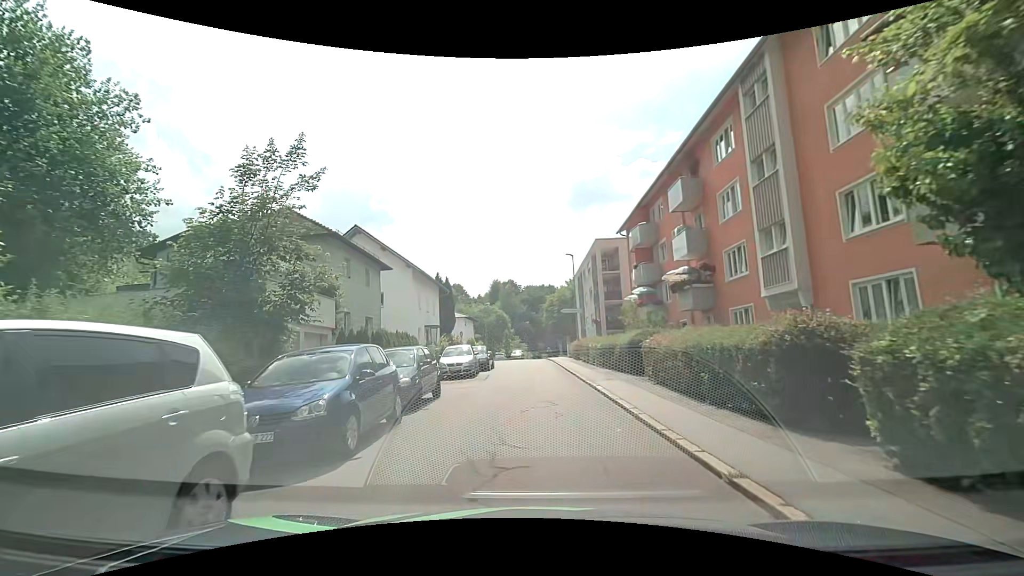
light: Day
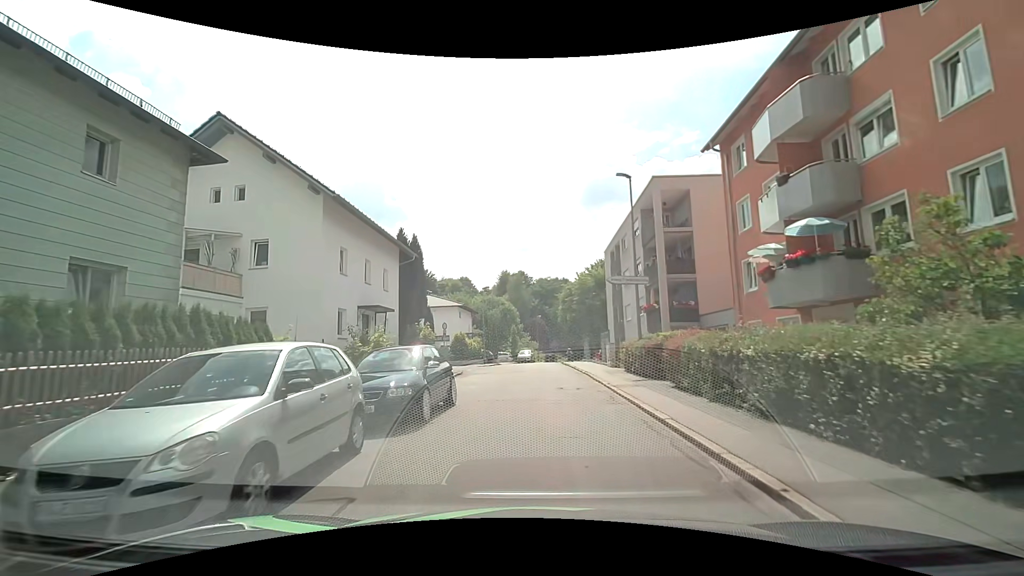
(-0.1, +18.6) m; -2°
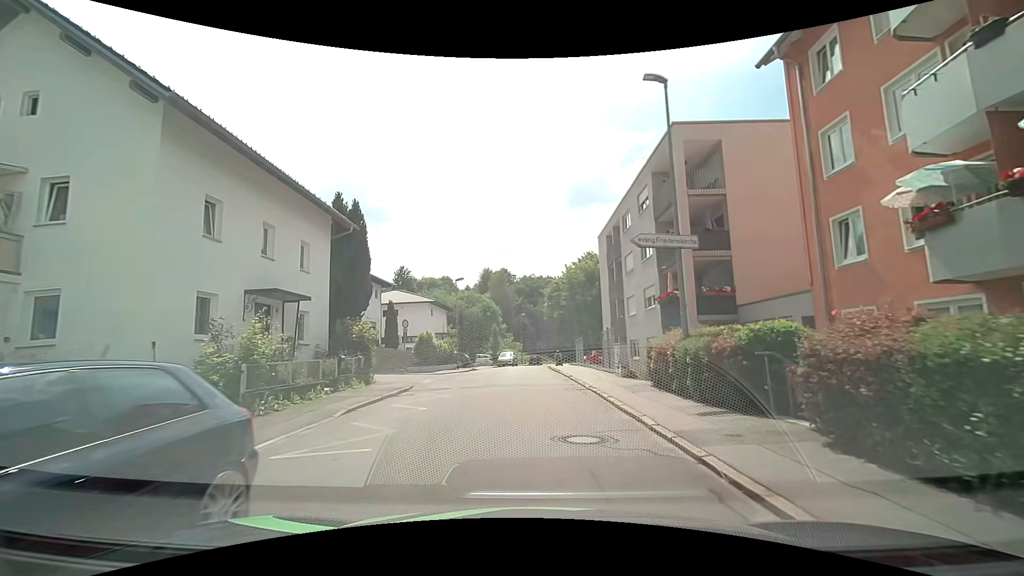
(+0.2, +7.9) m; +3°
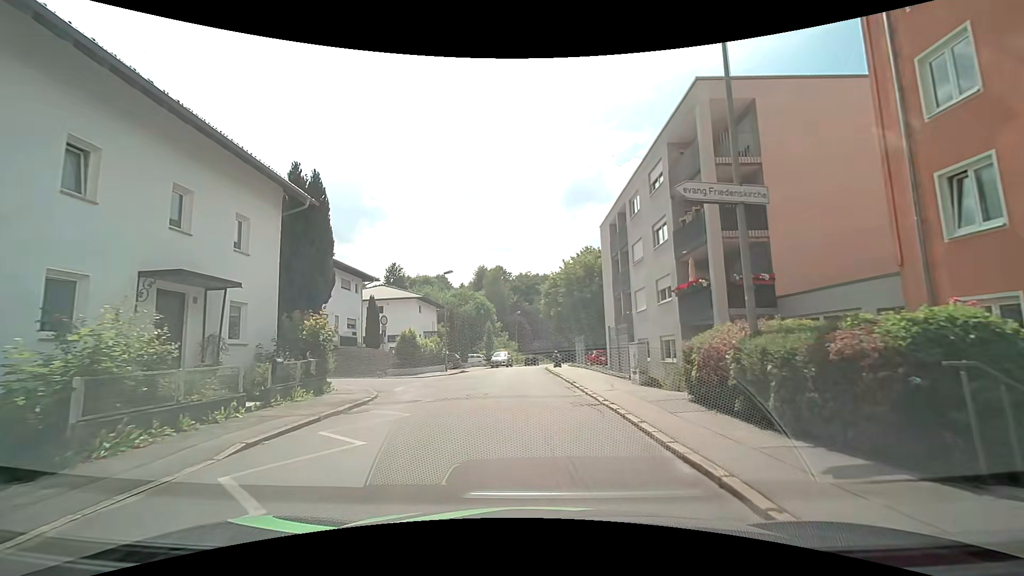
(0.0, +4.0) m; 0°
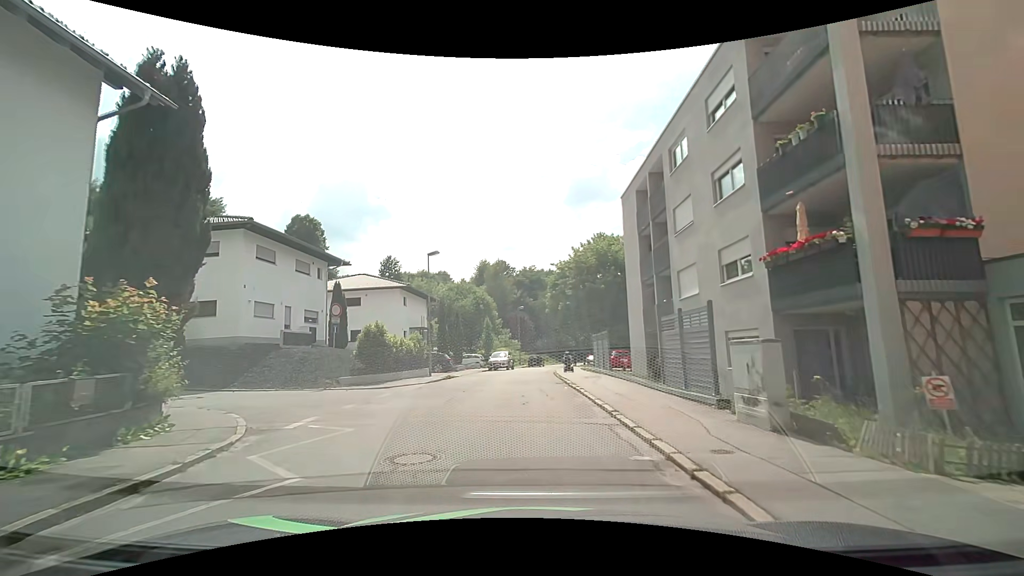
(0.0, +8.0) m; 0°
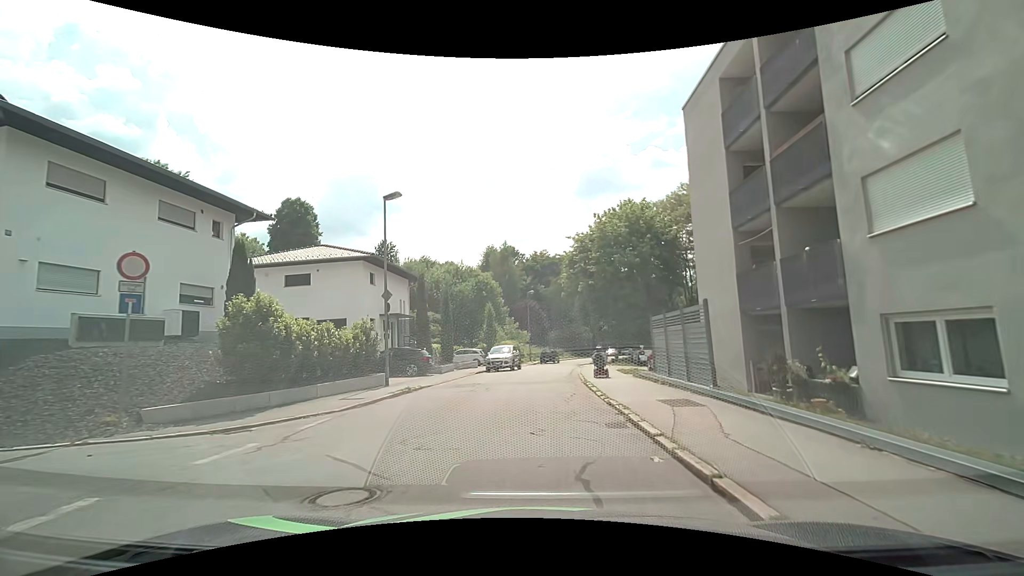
(-0.2, +11.8) m; -1°
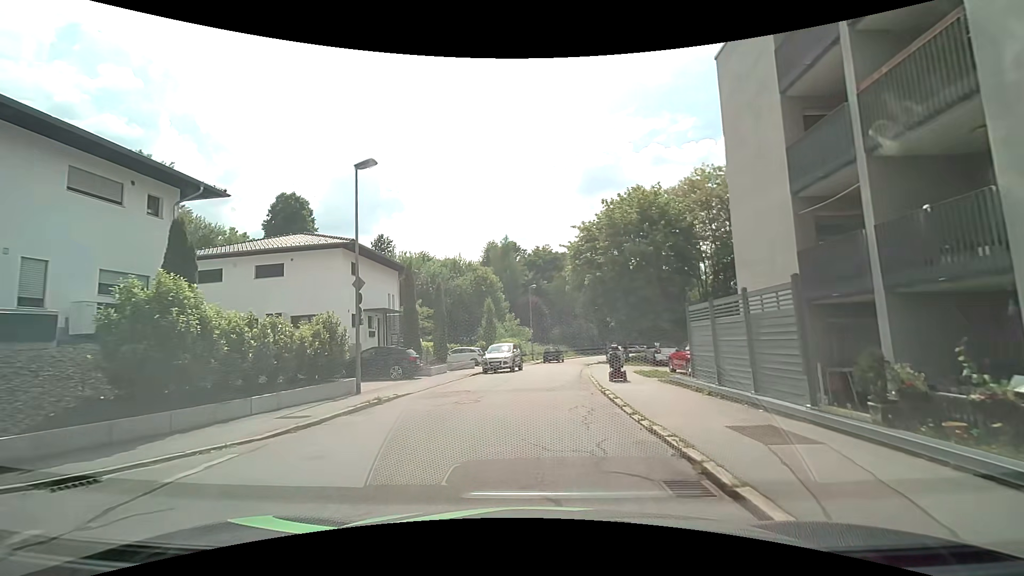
(0.0, +3.7) m; 0°
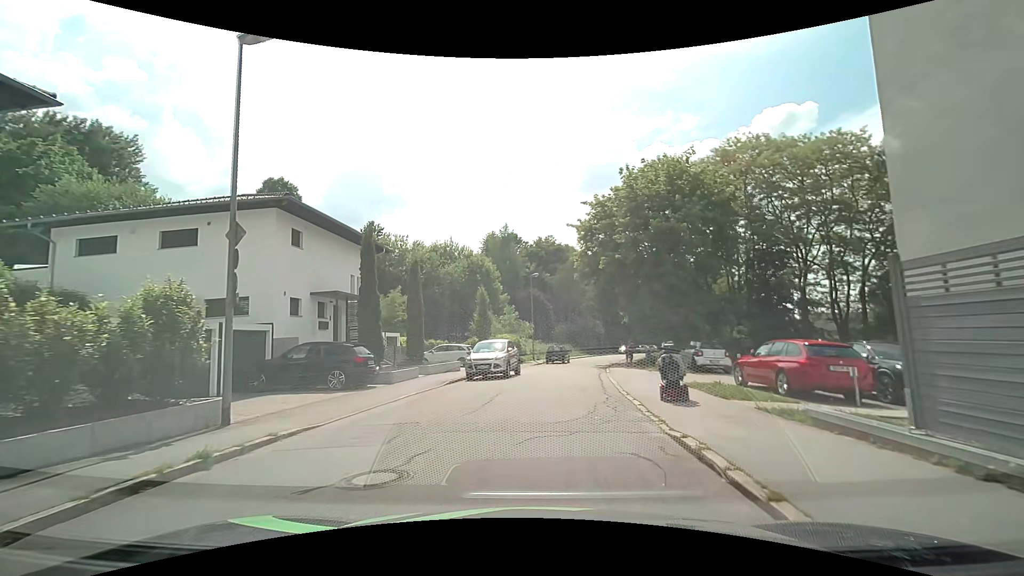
(-0.1, +7.4) m; -1°
(0, +10) (+1, +20) (+2, +30) (+4, +40) (+6, +49) (+9, +59) (+12, +69) (+16, +78) (+20, +87) (+24, +96) m
